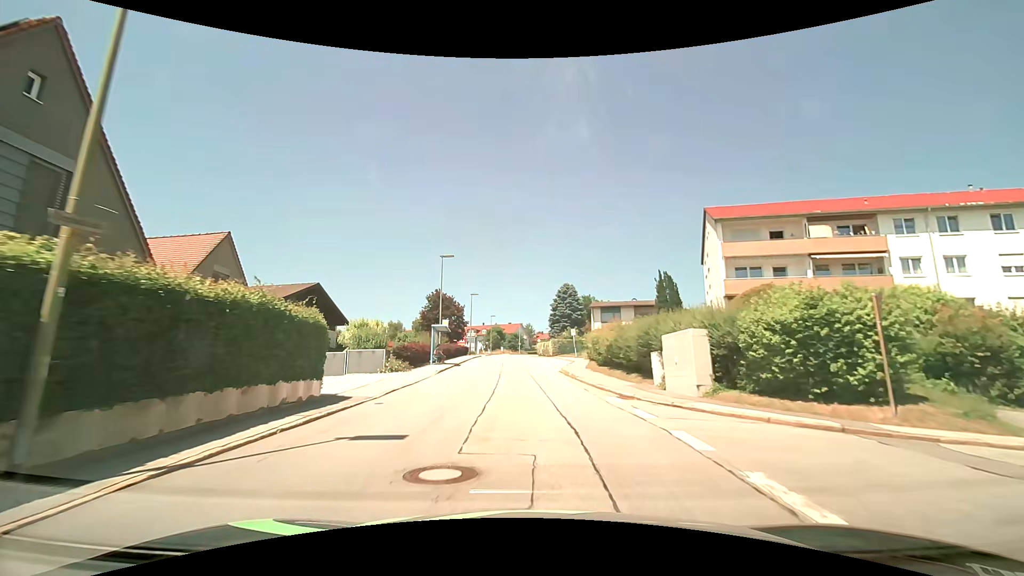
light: Day
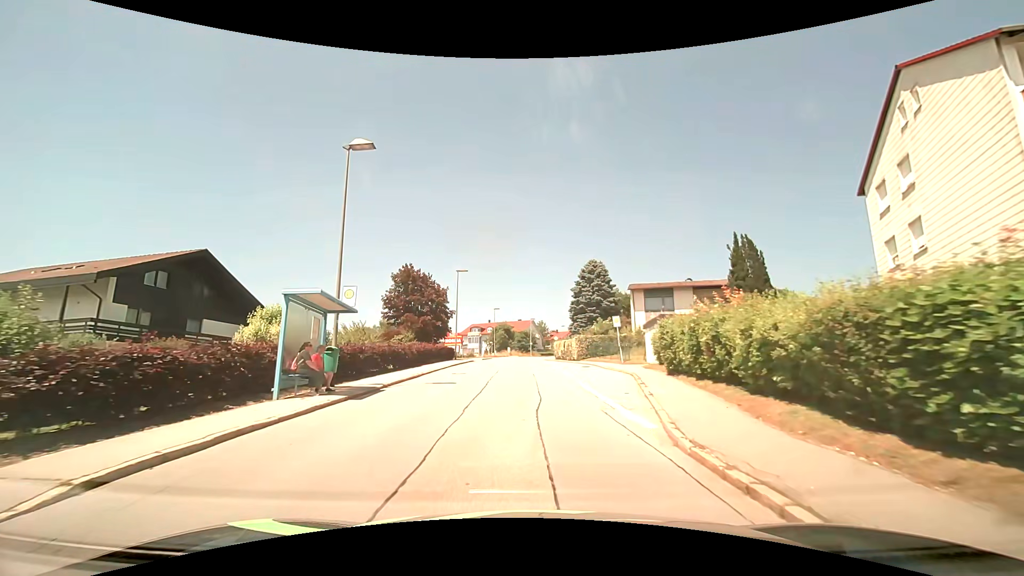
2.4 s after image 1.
(-0.1, +21.6) m; -1°
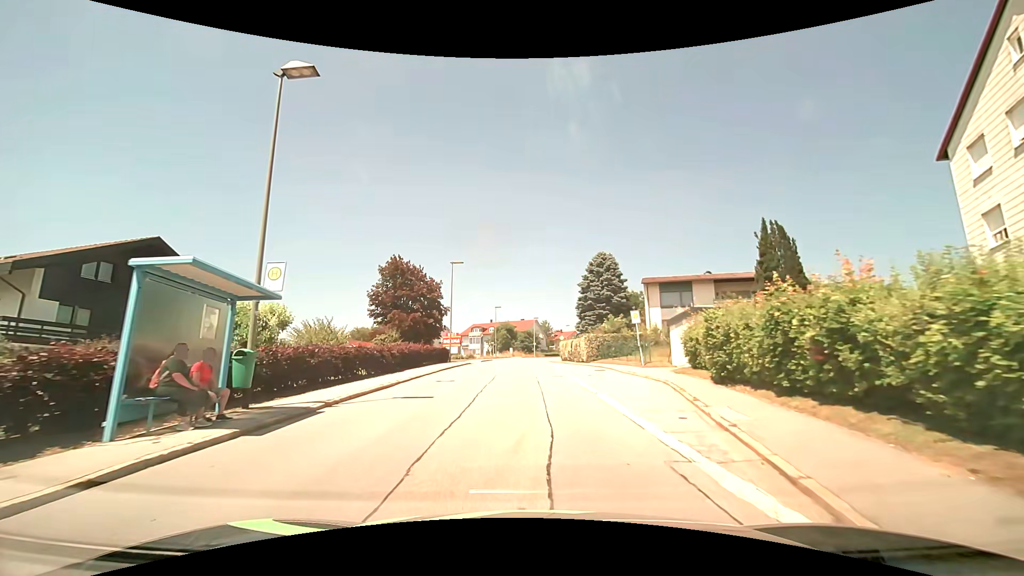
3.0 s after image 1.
(0.0, +4.9) m; -1°
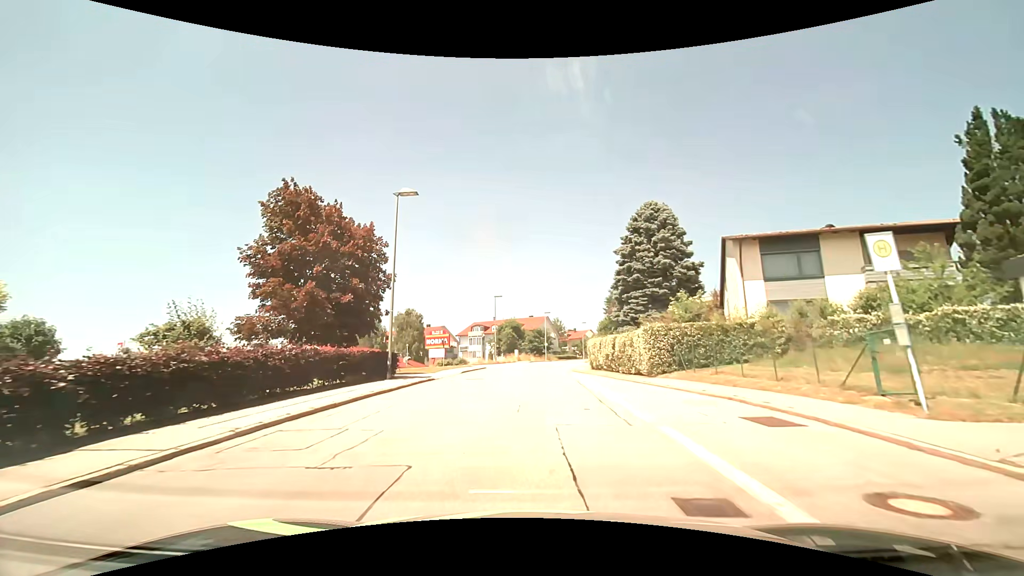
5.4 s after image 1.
(-0.2, +19.2) m; -1°
(0, +10) (0, +20) (0, +30) (+1, +40) (+2, +50) (+3, +60) (+5, +70) (+7, +79) (+10, +89) (+13, +99) m
